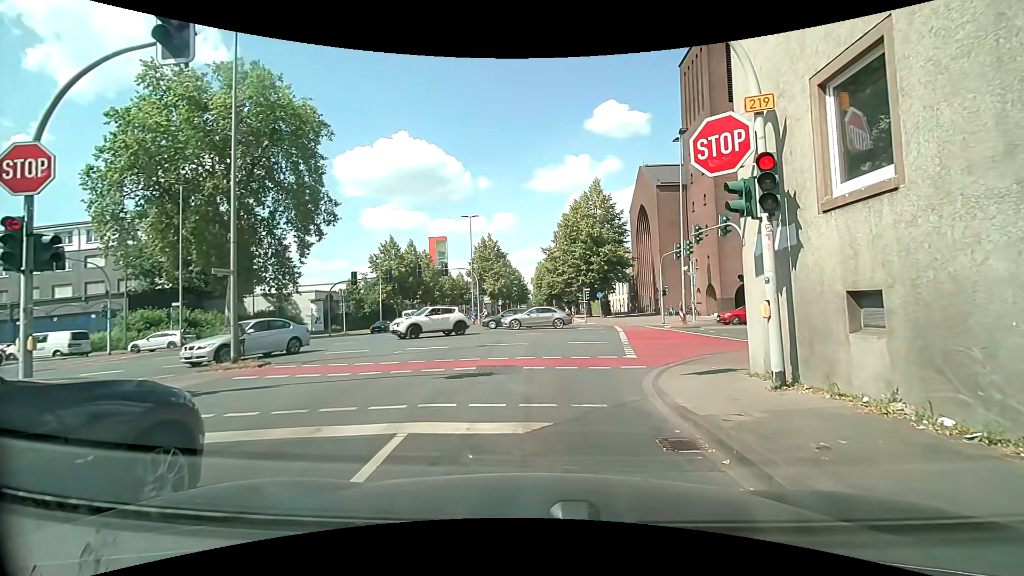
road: secondary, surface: asphalt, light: Day
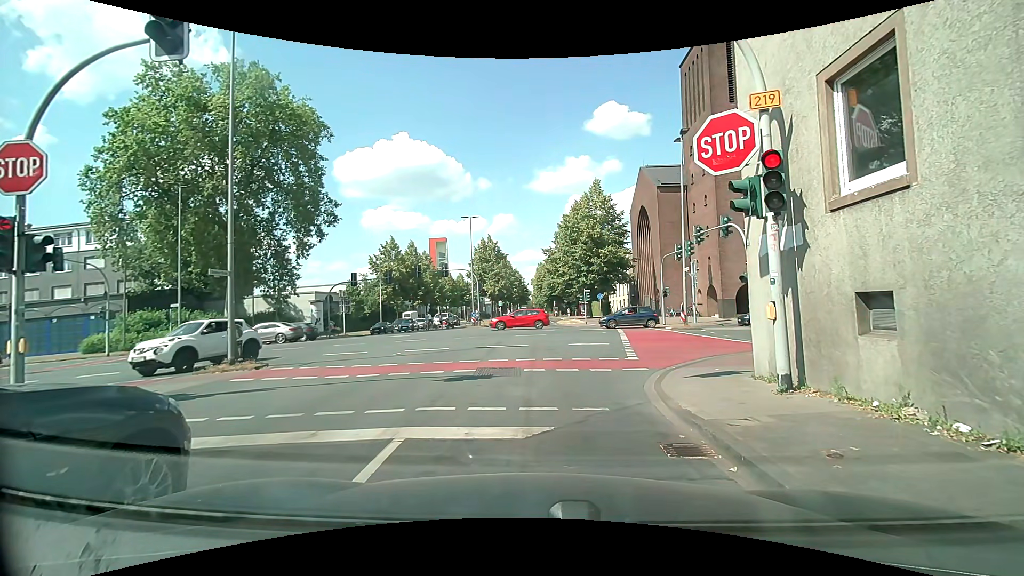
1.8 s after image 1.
(0.0, +0.2) m; 0°
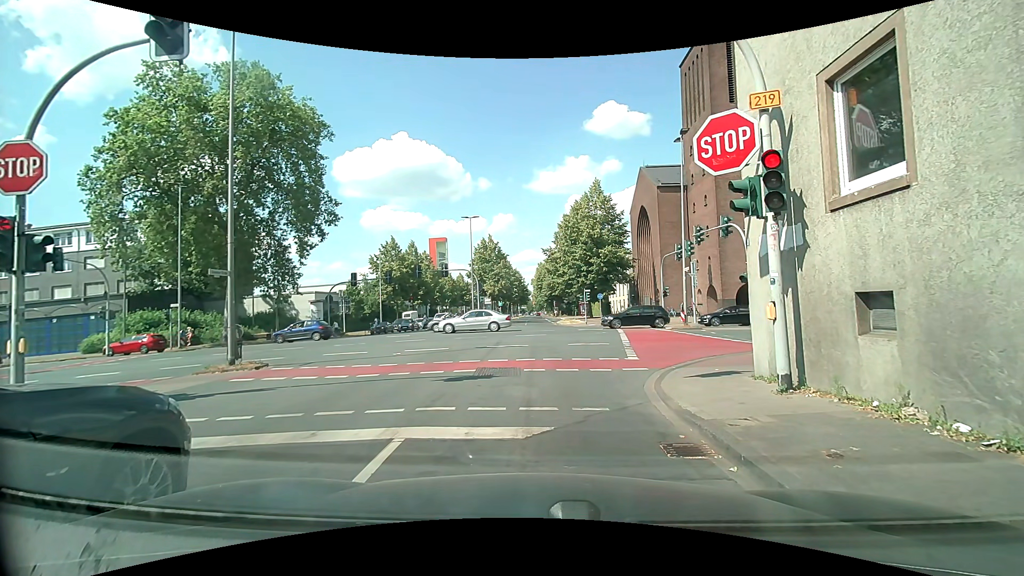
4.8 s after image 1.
(0.0, 0.0) m; 0°
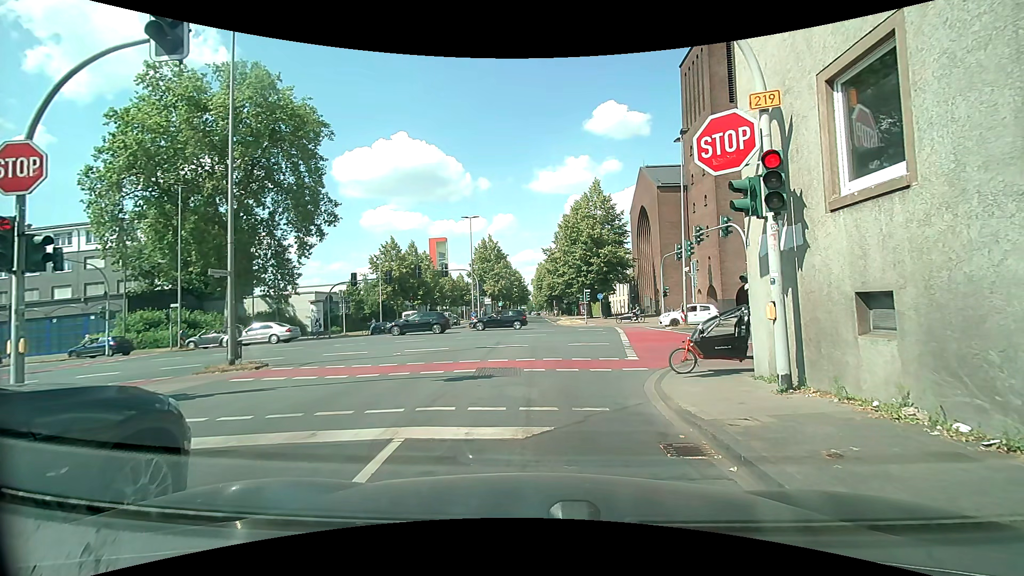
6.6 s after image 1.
(0.0, 0.0) m; 0°
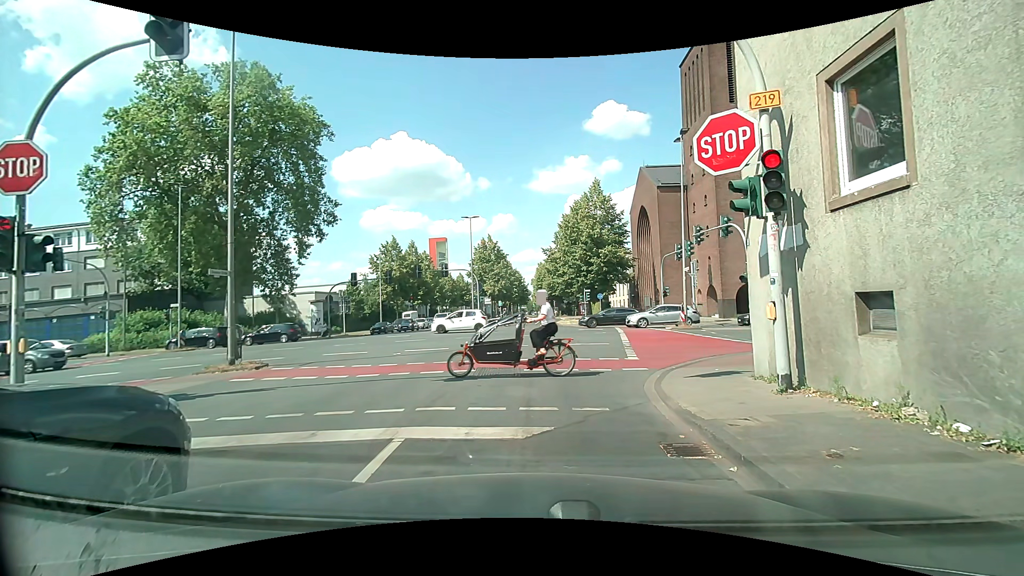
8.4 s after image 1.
(0.0, 0.0) m; 0°
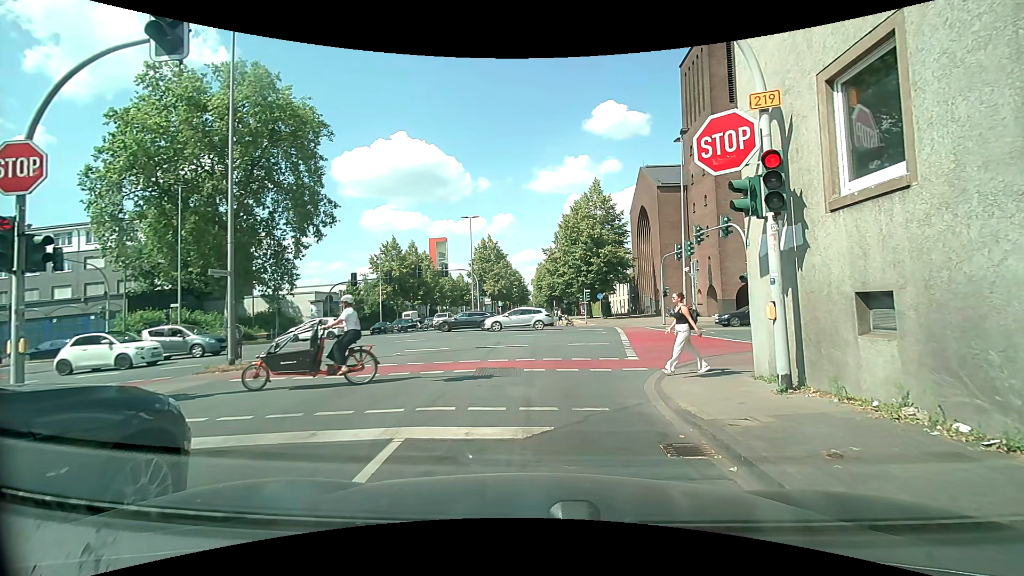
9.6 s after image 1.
(0.0, 0.0) m; 0°
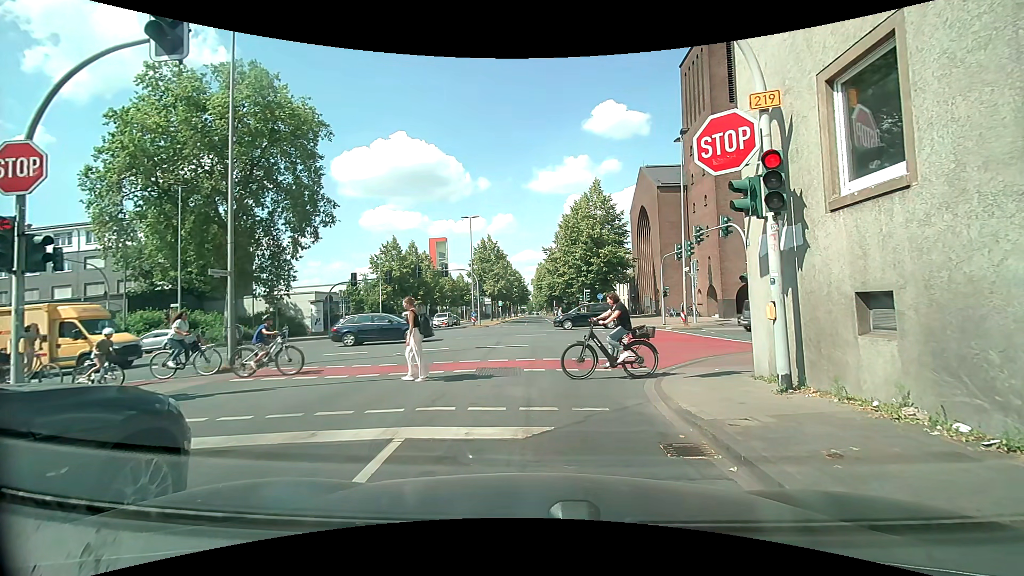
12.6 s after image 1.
(0.0, 0.0) m; 0°
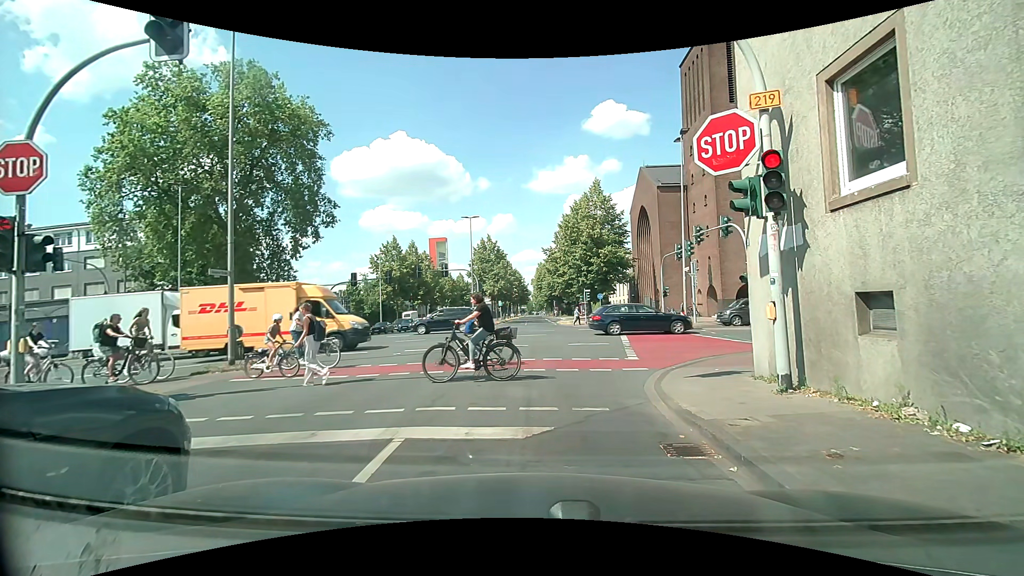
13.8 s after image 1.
(0.0, 0.0) m; 0°
(-1, +10) (-2, +20) (-3, +30) (-4, +40) (-5, +50) (-6, +60) (-7, +70) (-8, +80) (-9, +90) (-10, +100) m
